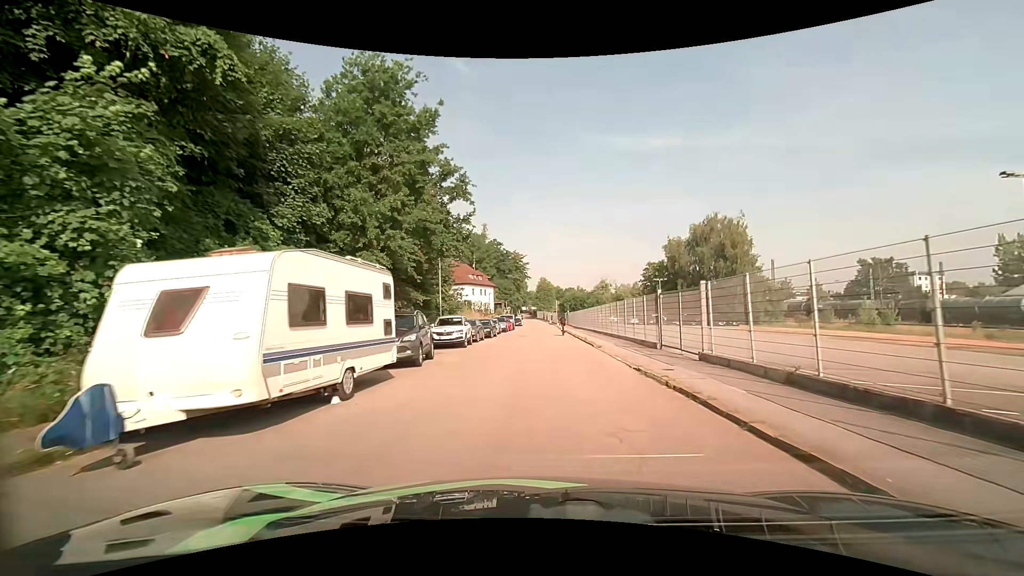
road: residential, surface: asphalt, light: Day
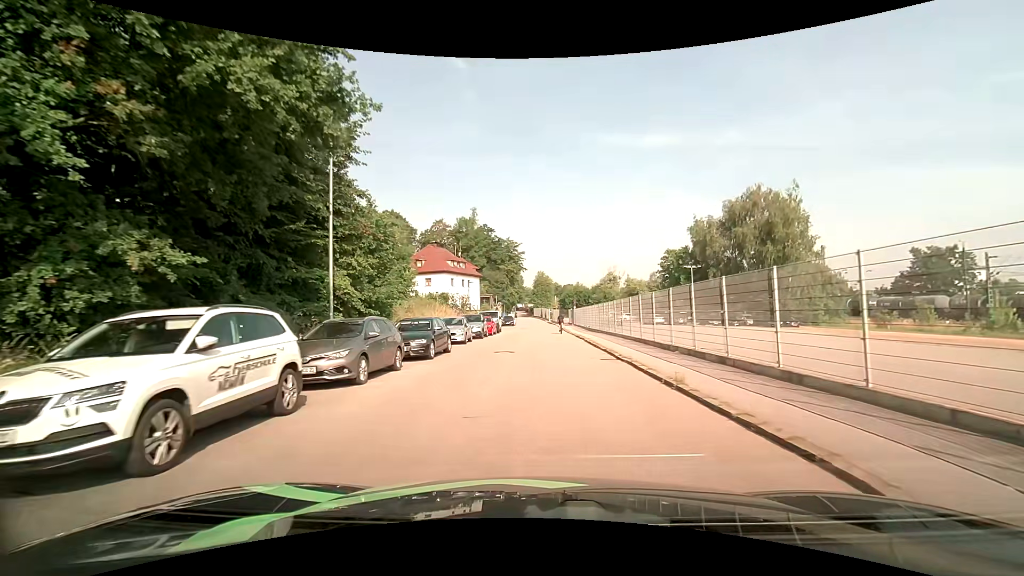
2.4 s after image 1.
(+0.1, +19.7) m; +1°
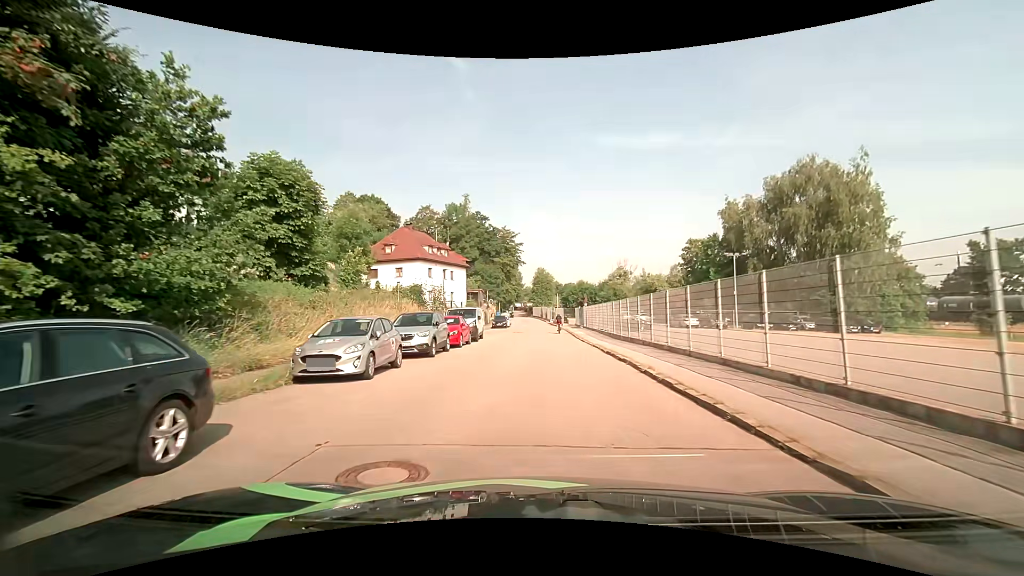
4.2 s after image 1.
(-0.1, +14.7) m; 0°
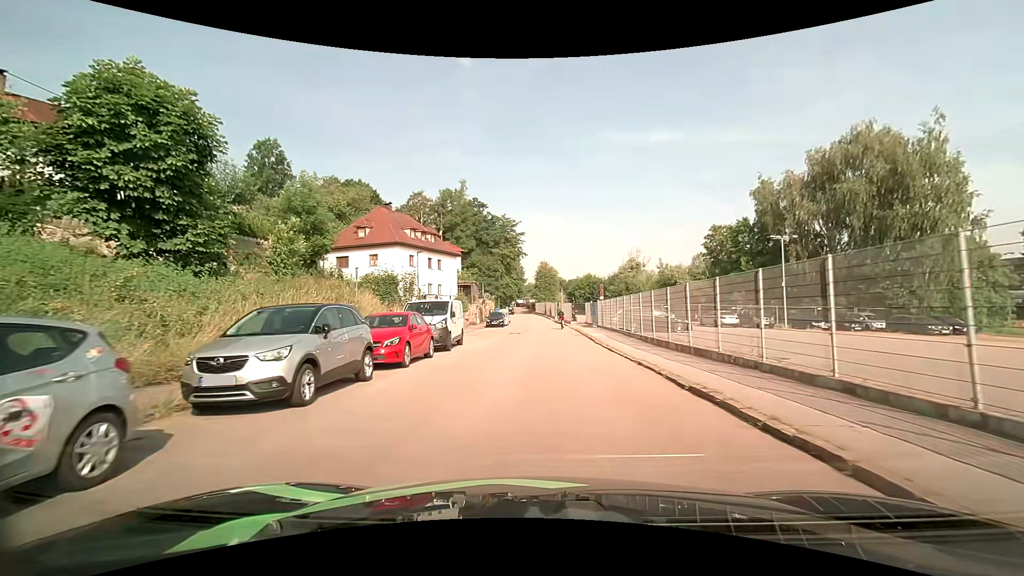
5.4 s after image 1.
(-0.1, +9.6) m; -1°
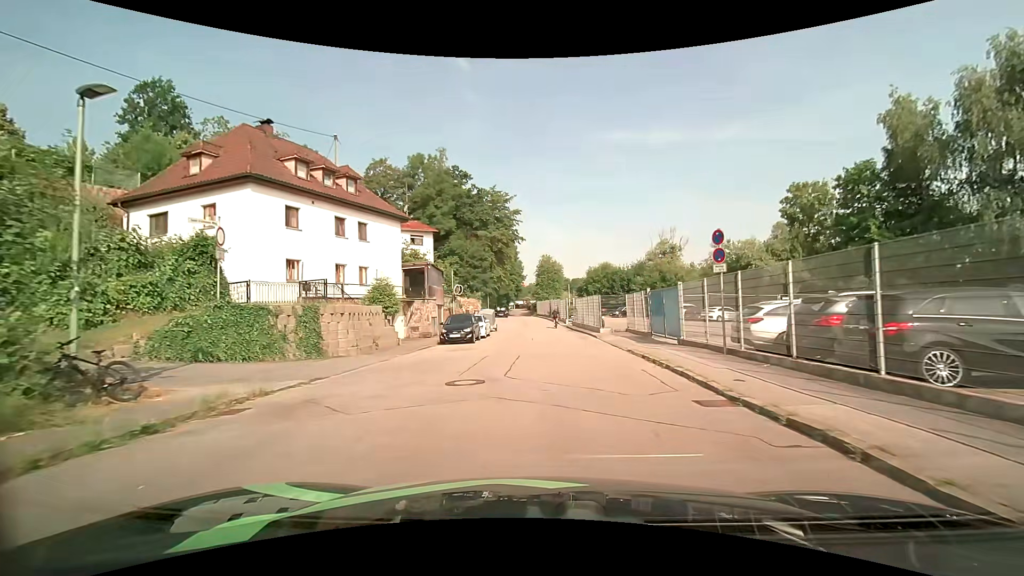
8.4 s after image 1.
(0.0, +23.4) m; 0°
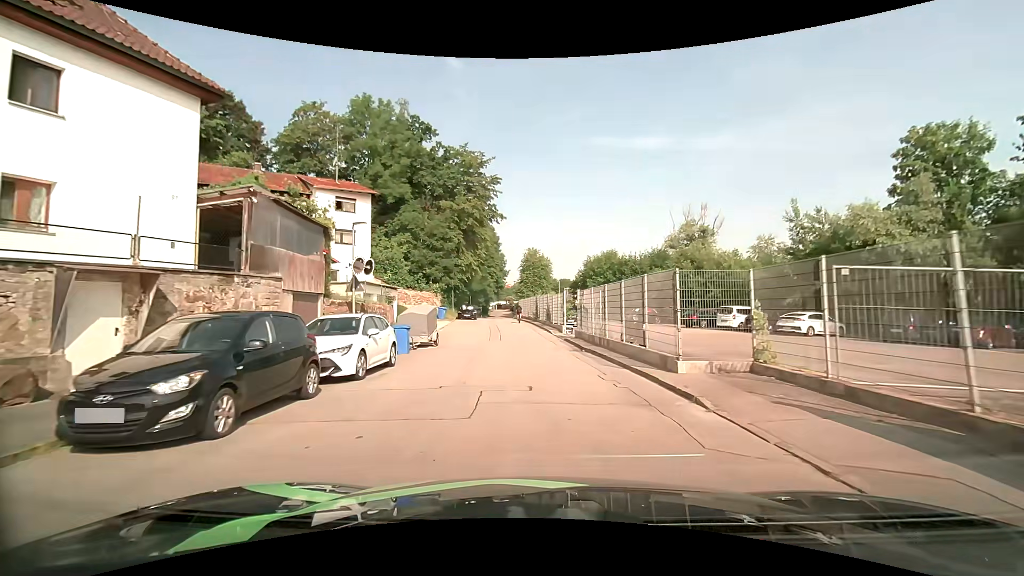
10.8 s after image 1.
(+0.4, +18.8) m; +2°
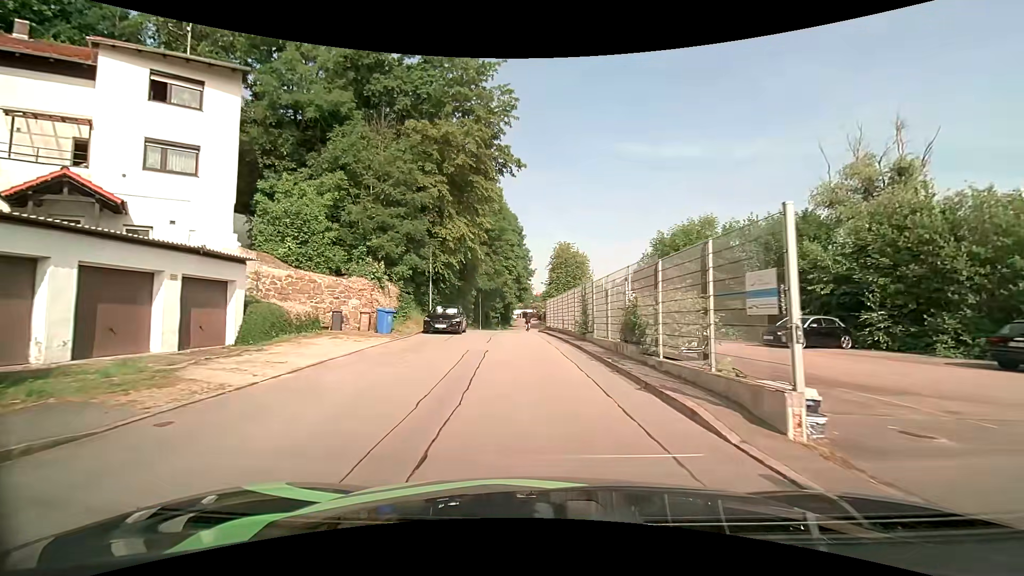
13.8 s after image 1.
(-0.8, +23.4) m; -4°
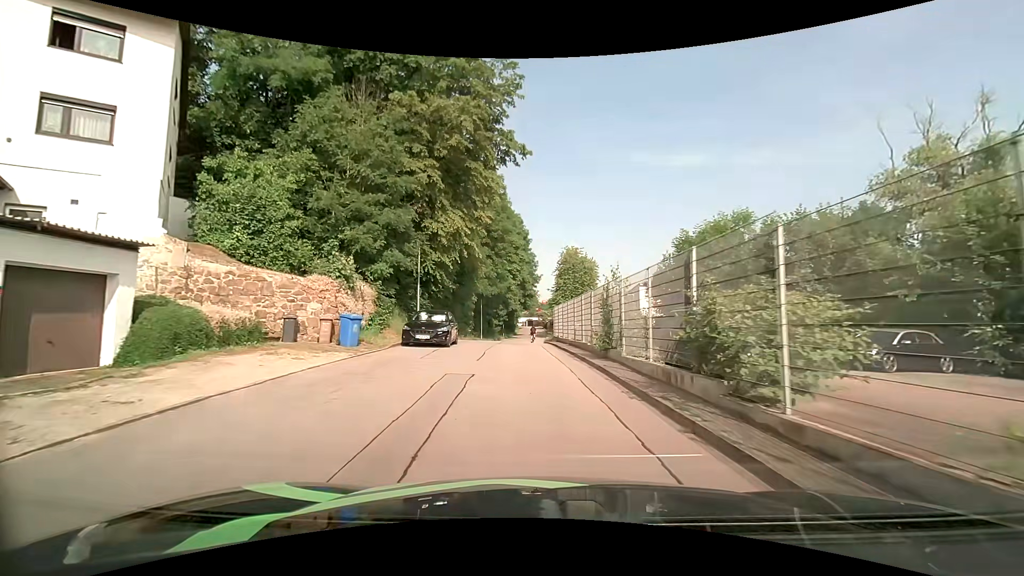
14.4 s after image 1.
(0.0, +4.7) m; 0°
(0, +10) (0, +20) (-1, +30) (-1, +40) (-1, +50) (-1, +60) (-1, +70) (-1, +80) (-1, +90) (0, +100) m
